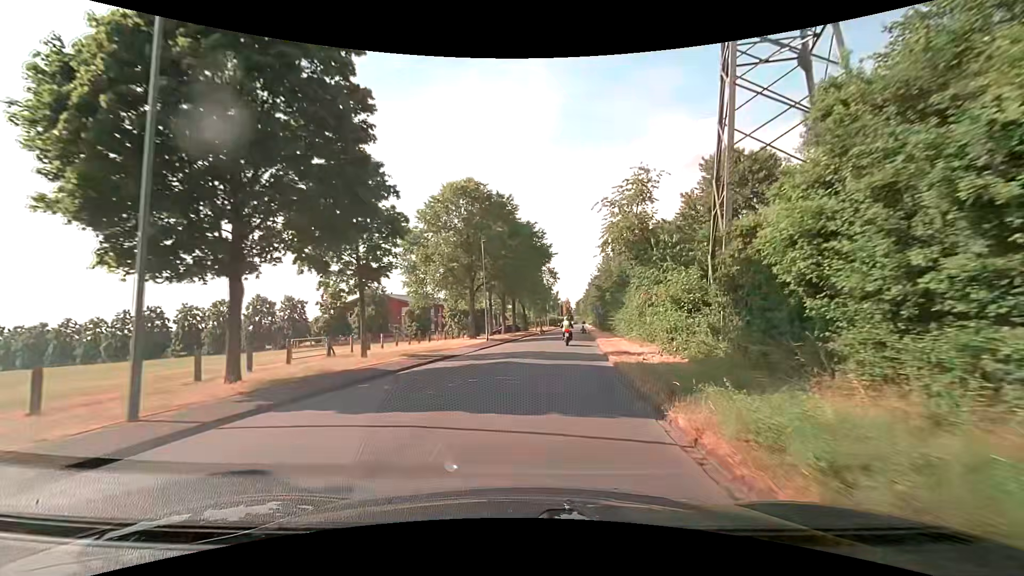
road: unclassified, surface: asphalt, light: Day
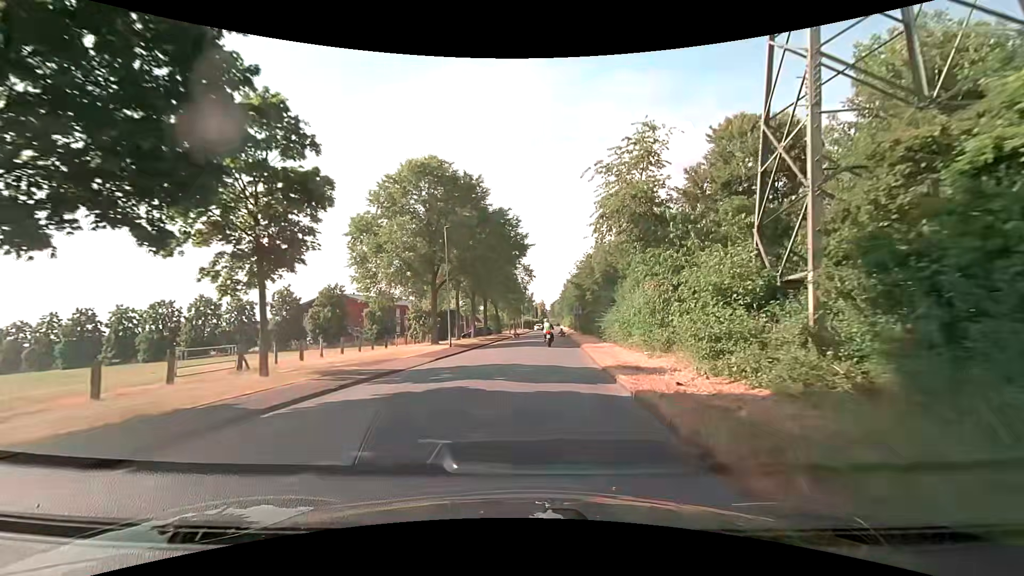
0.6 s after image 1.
(+0.1, +6.2) m; +2°
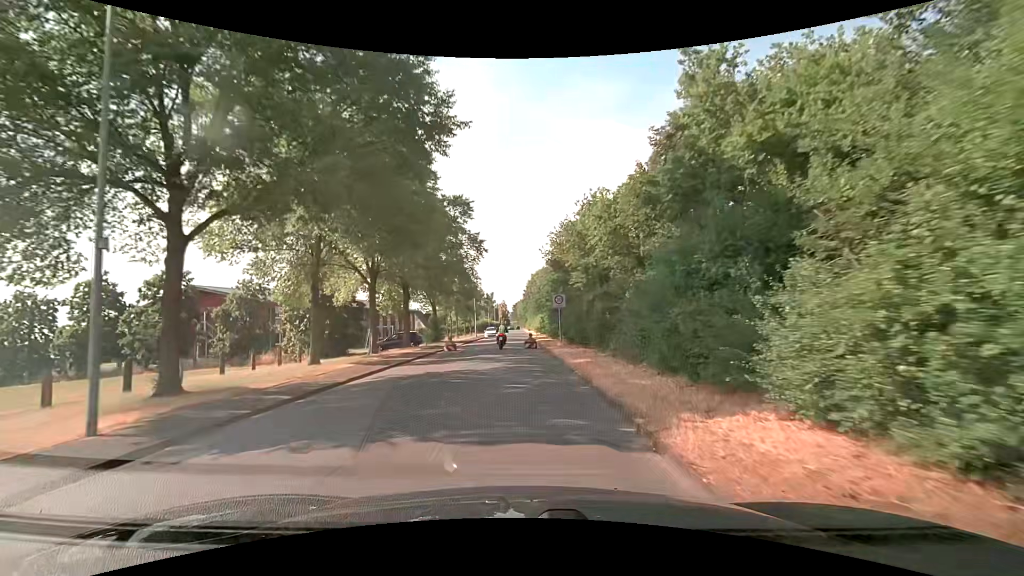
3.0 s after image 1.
(+1.4, +23.7) m; +5°
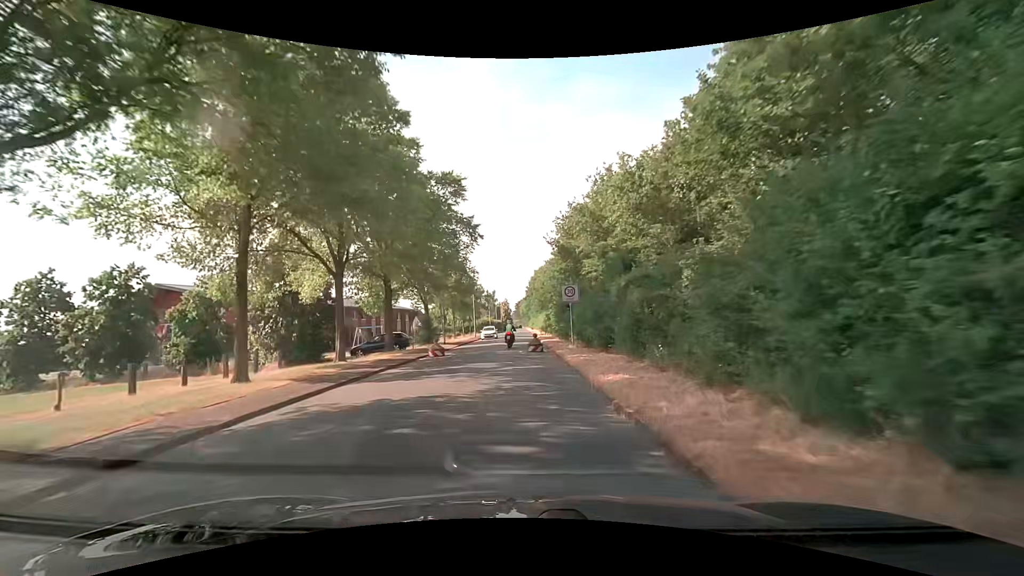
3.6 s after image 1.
(0.0, +5.8) m; 0°
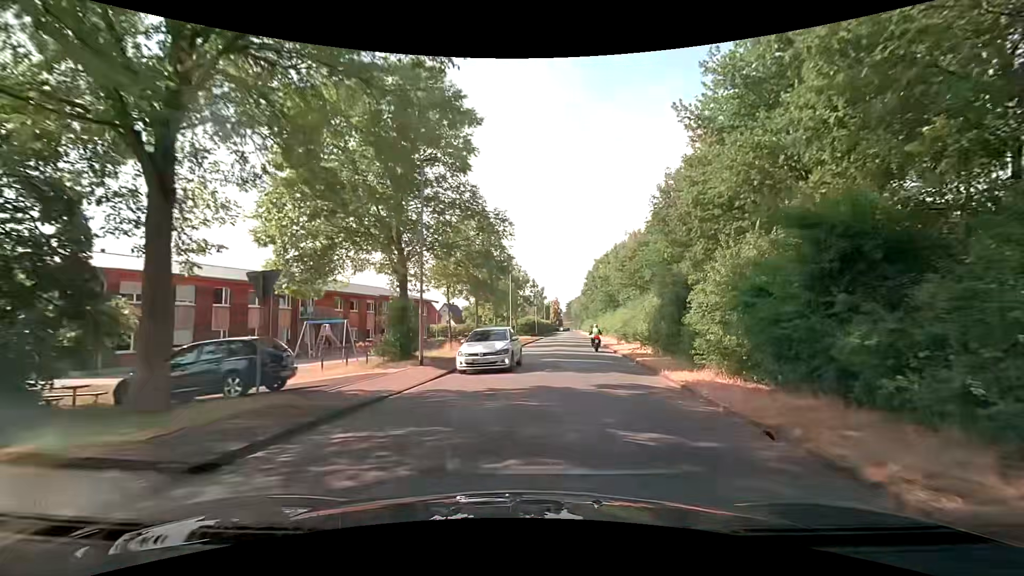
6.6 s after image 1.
(-1.2, +24.5) m; -7°
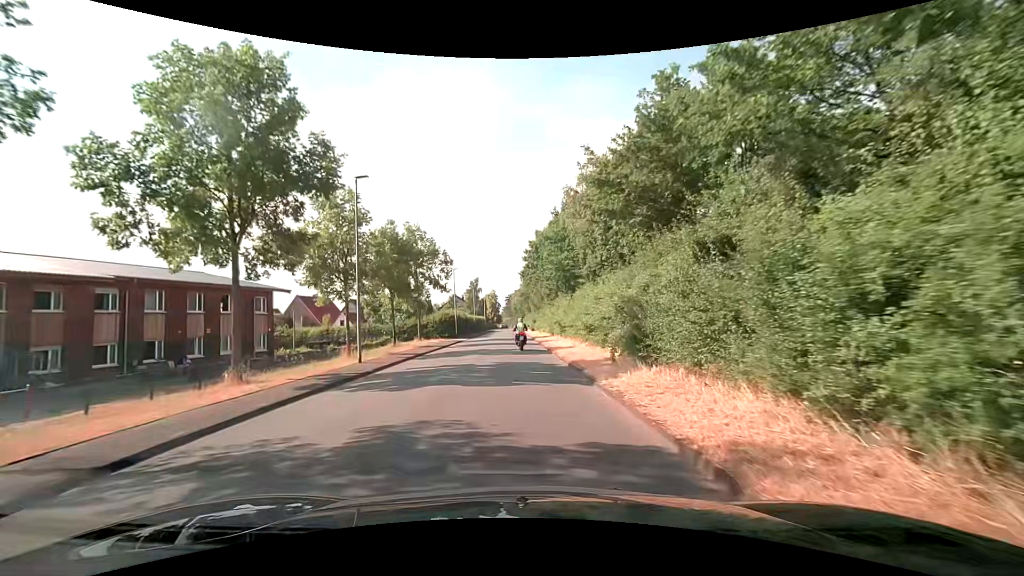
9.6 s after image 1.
(+3.4, +25.1) m; +8°
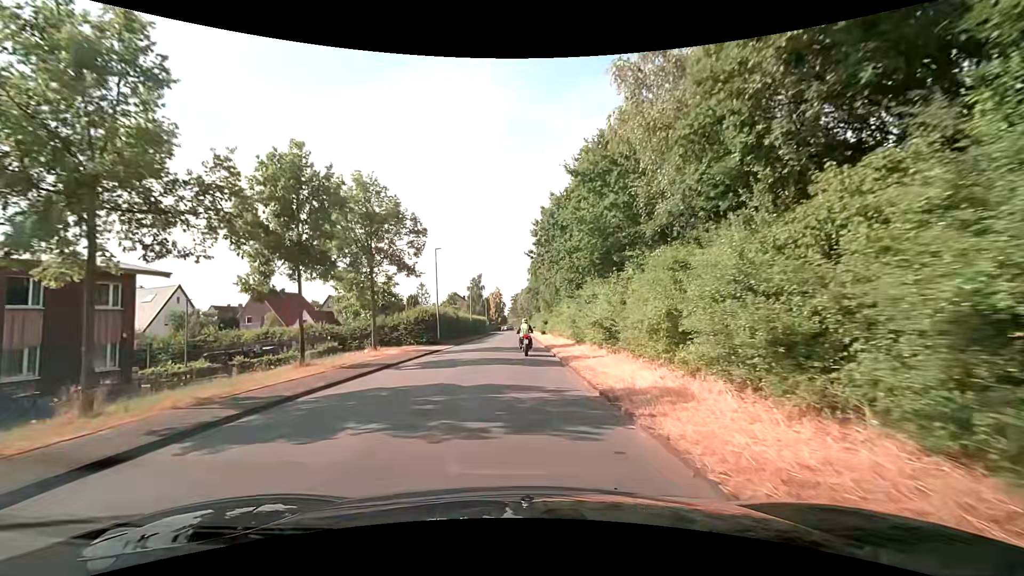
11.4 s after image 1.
(-0.2, +15.9) m; -1°
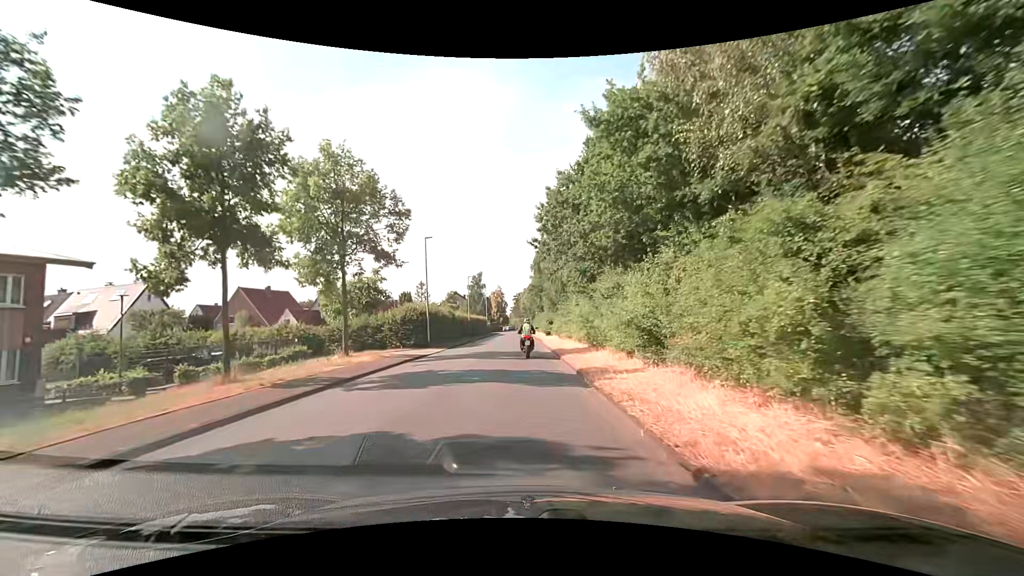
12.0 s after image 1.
(0.0, +5.3) m; 0°
(0, +10) (0, +20) (0, +30) (-1, +40) (-1, +50) (-1, +60) (-1, +70) (-1, +80) (-1, +90) (-1, +100) m
